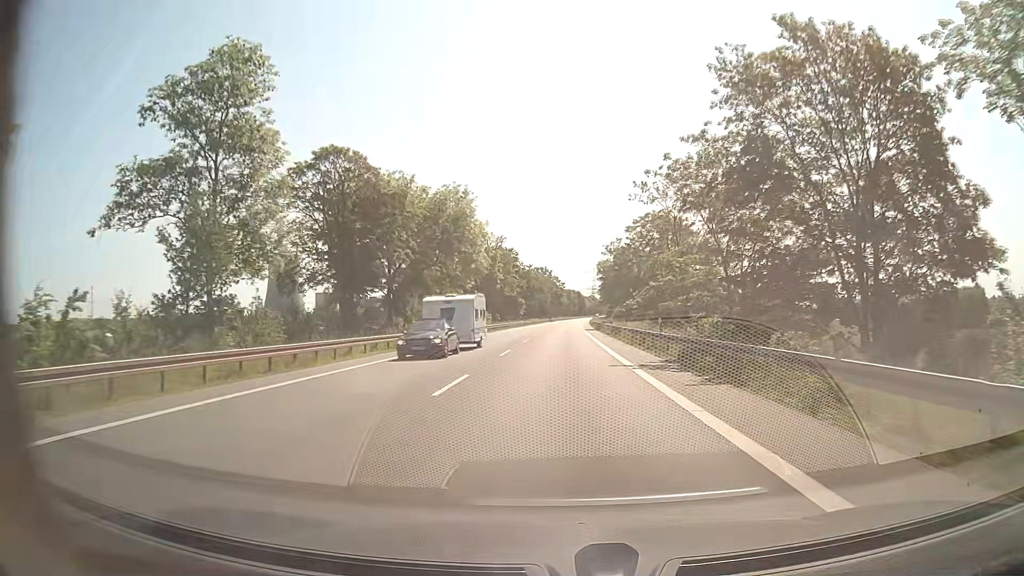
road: secondary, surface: asphalt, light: Day
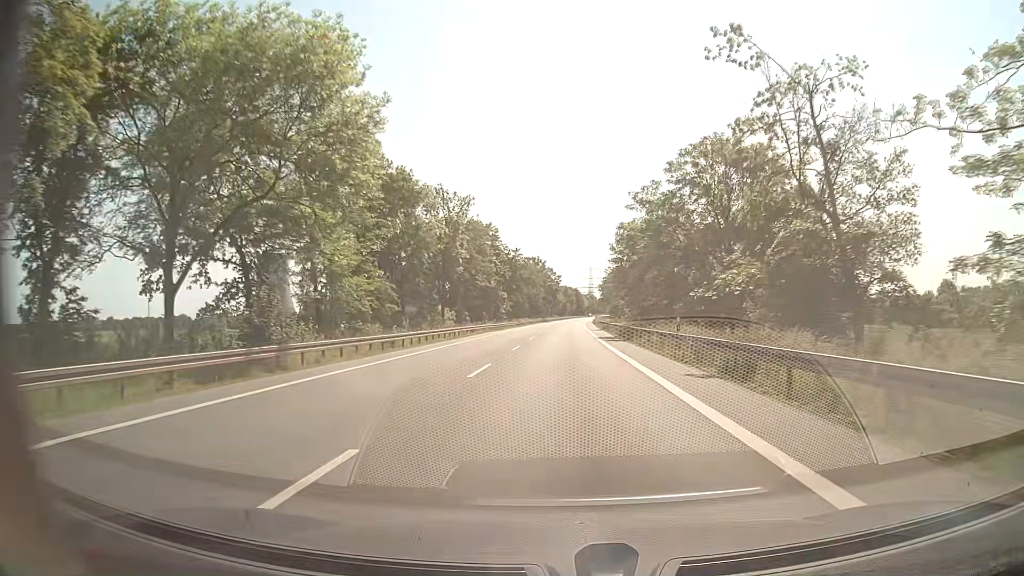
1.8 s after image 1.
(+0.1, +33.8) m; 0°
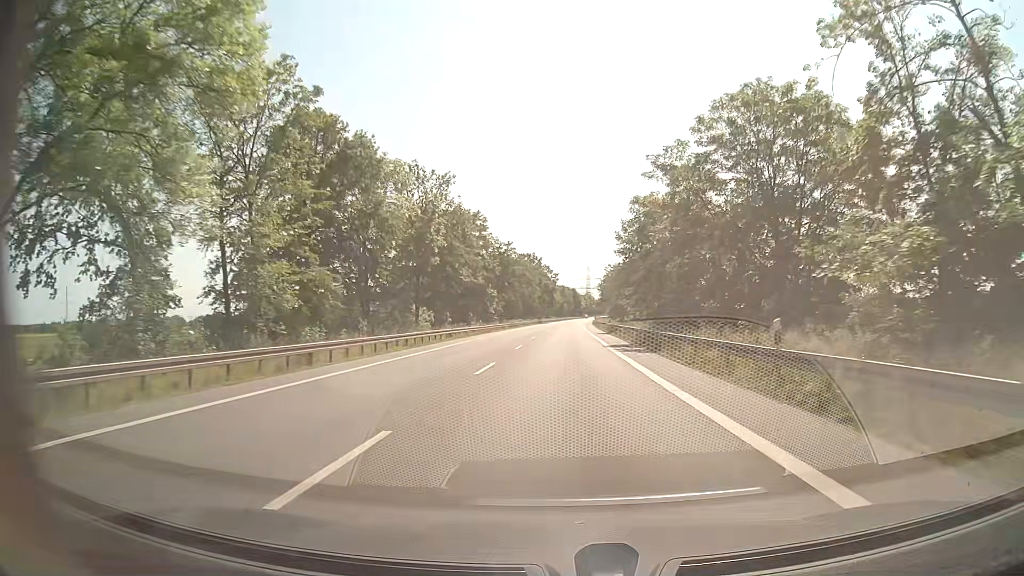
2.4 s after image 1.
(0.0, +11.3) m; 0°
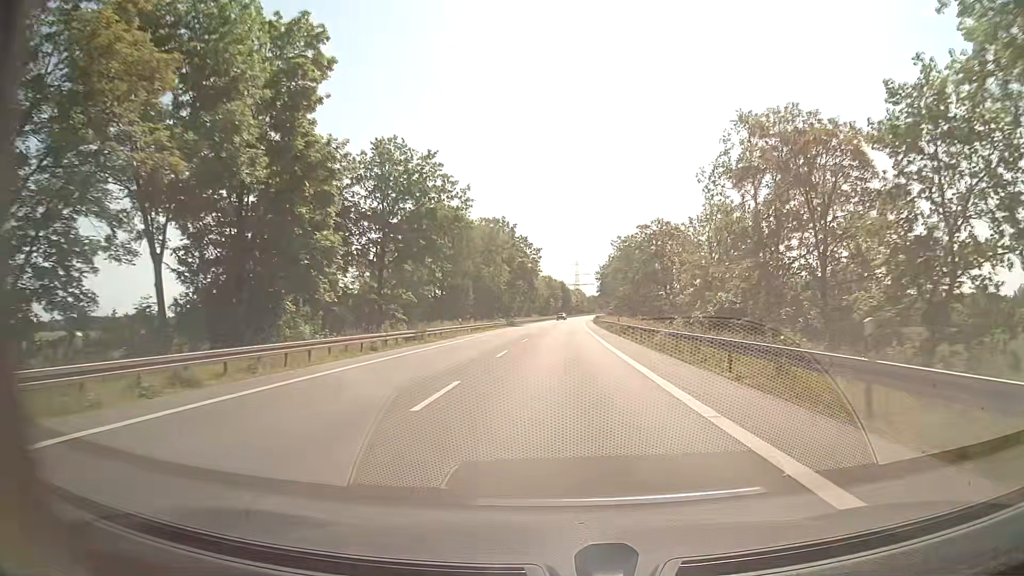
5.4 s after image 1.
(+0.5, +56.3) m; +1°
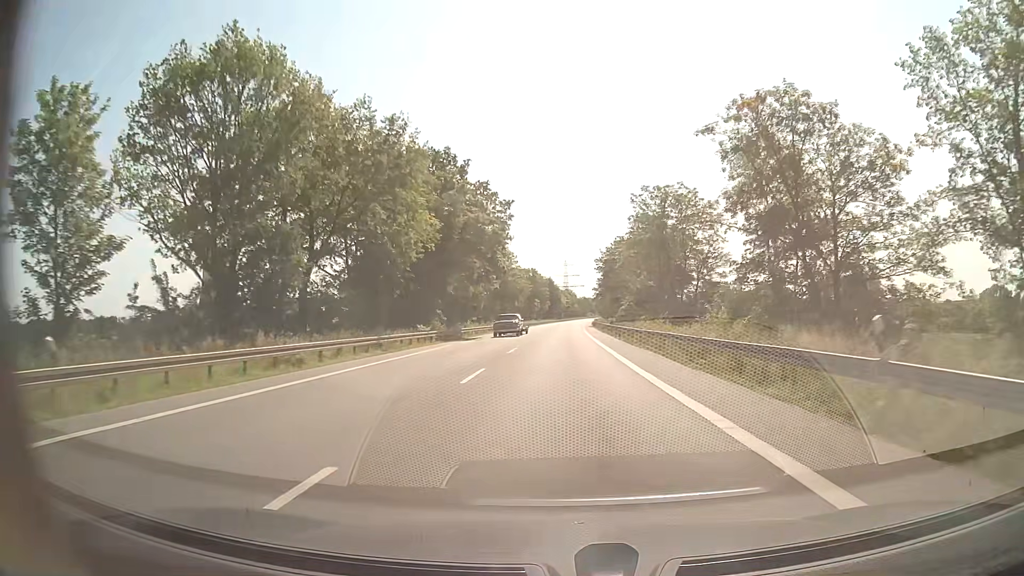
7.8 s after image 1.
(+0.5, +45.0) m; +1°
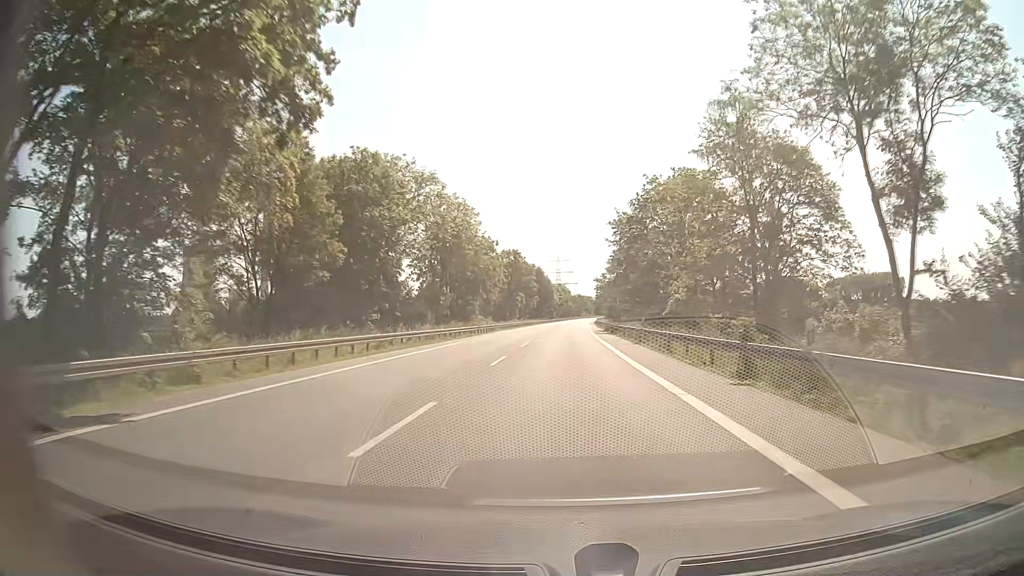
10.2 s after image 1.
(+0.6, +45.0) m; +1°
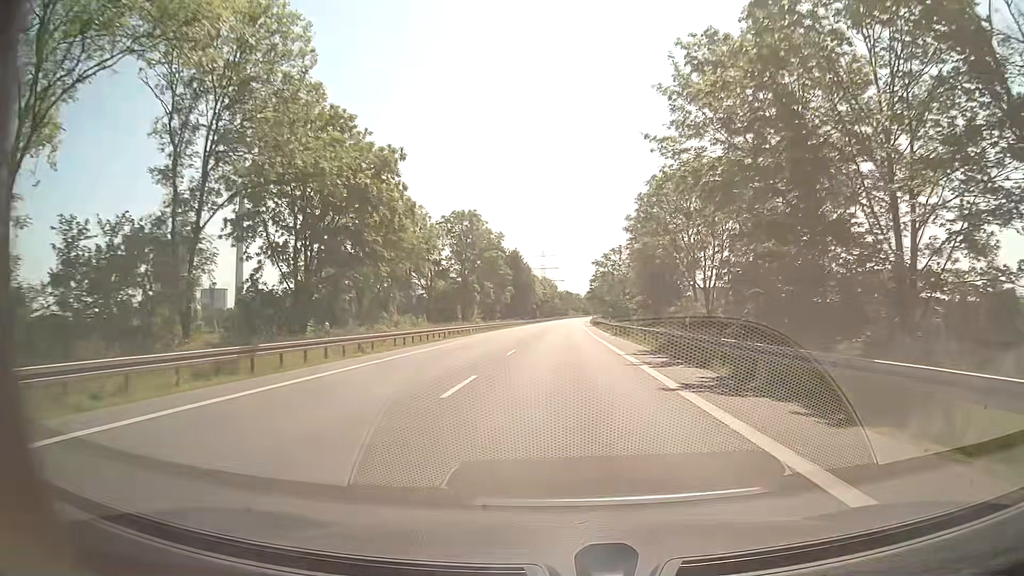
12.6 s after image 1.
(+0.5, +45.0) m; +1°
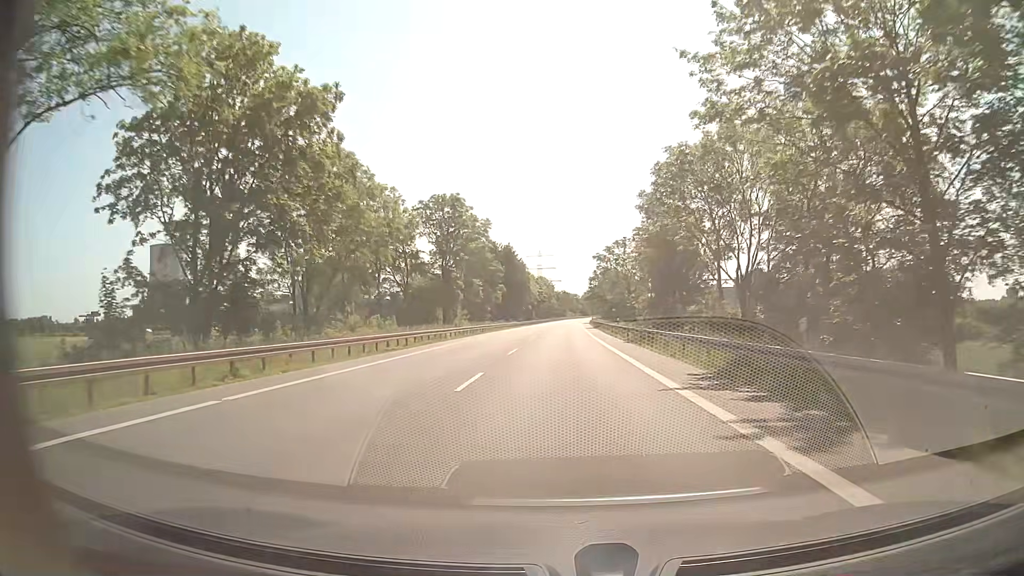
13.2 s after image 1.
(0.0, +11.2) m; 0°
(0, +10) (0, +20) (0, +30) (0, +40) (0, +50) (+1, +60) (+1, +70) (+1, +80) (+1, +90) (+2, +100) m
